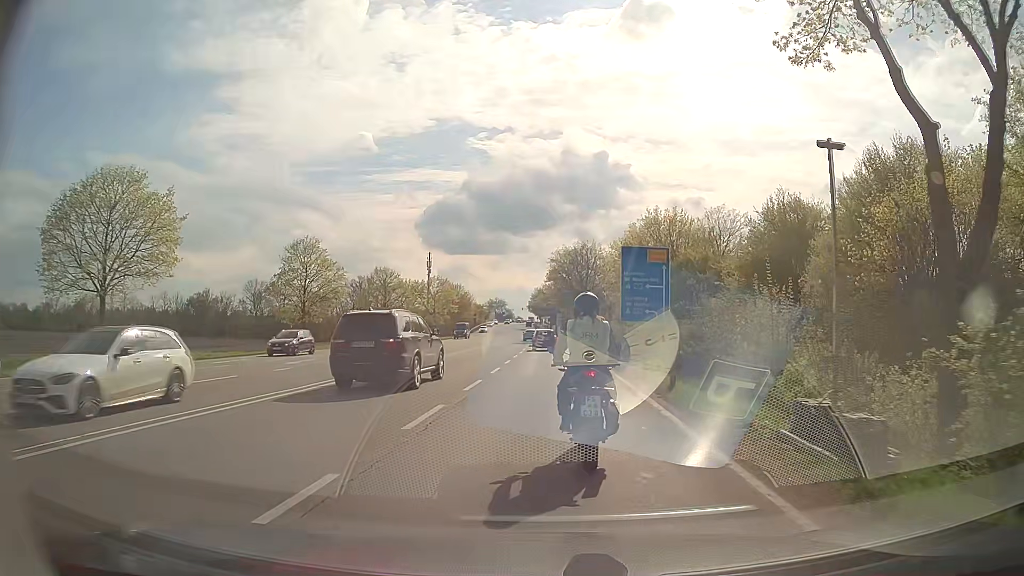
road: secondary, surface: asphalt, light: Day
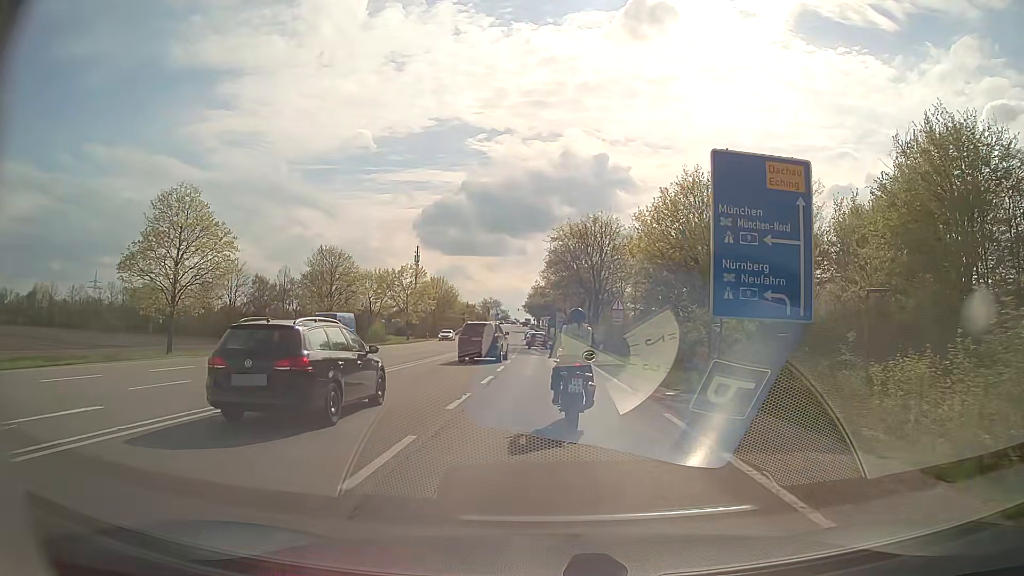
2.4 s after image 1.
(0.0, +21.6) m; +1°
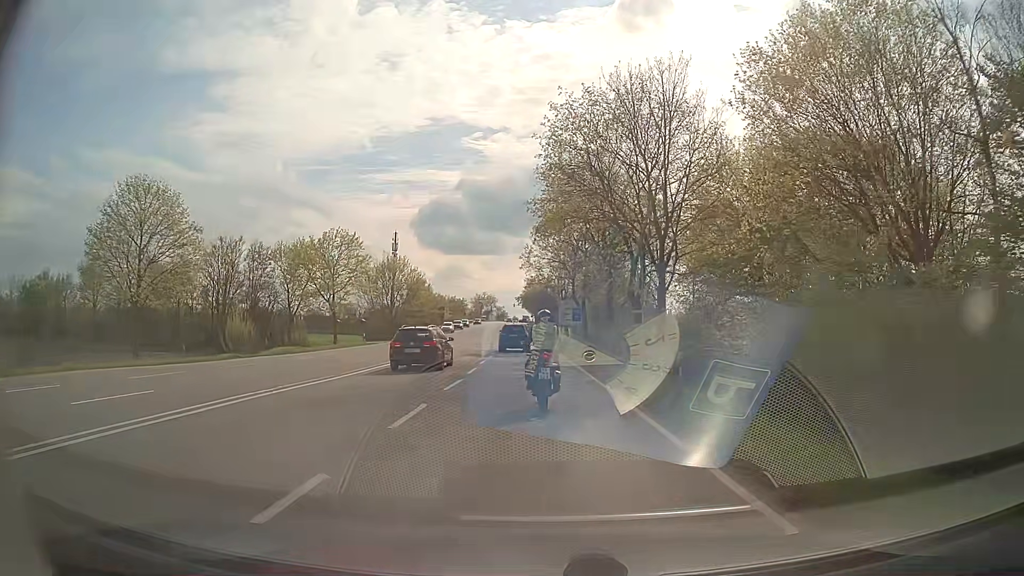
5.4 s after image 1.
(-0.1, +33.0) m; 0°
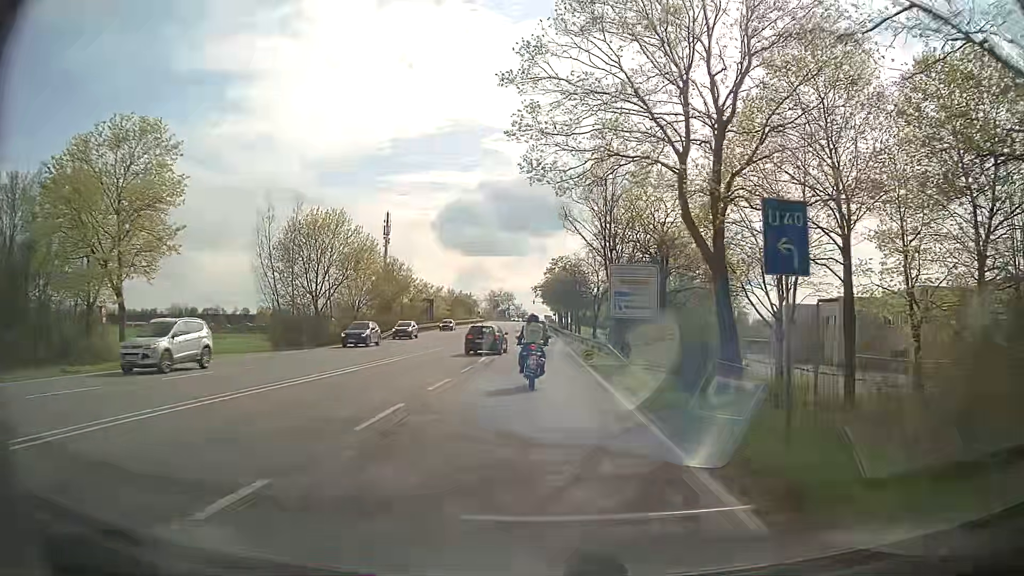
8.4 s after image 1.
(-0.5, +36.8) m; -2°
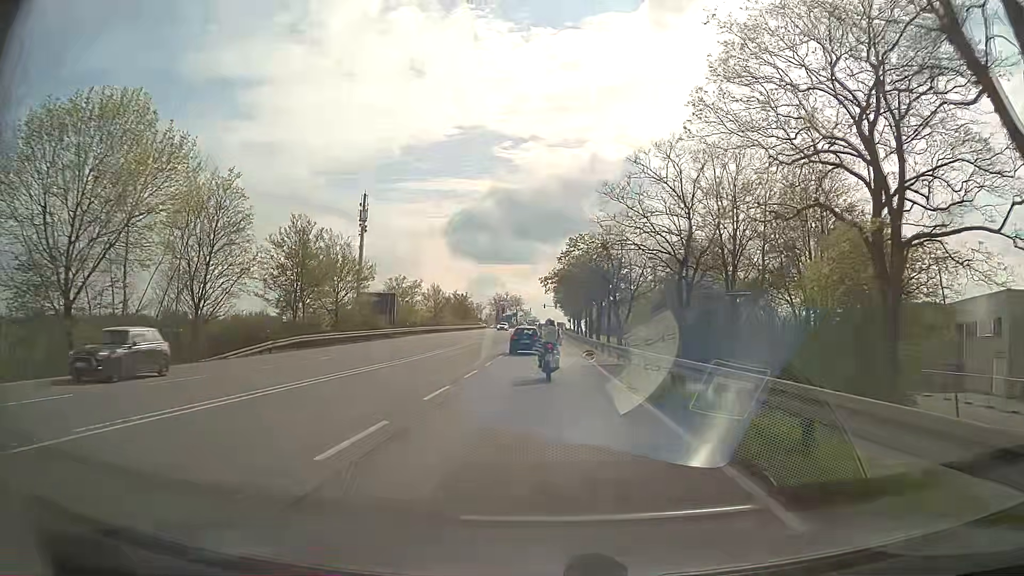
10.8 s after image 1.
(0.0, +32.0) m; 0°
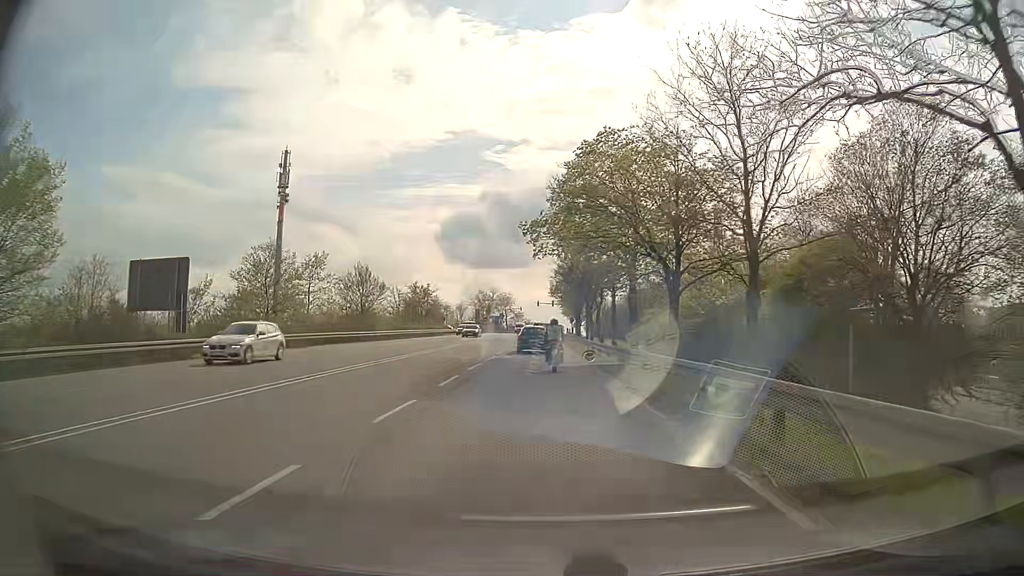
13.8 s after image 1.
(0.0, +39.5) m; 0°
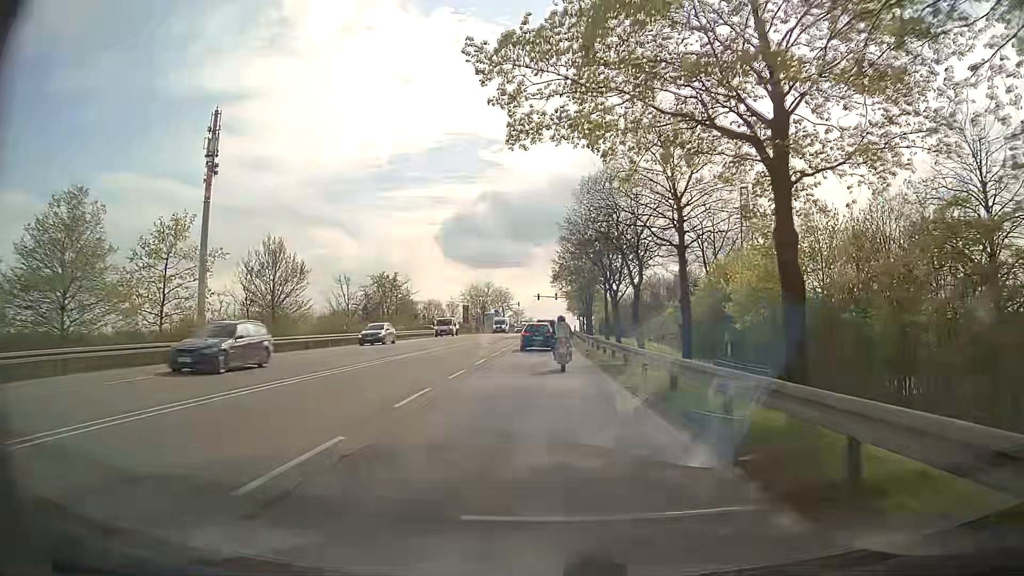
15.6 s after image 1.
(0.0, +22.3) m; 0°
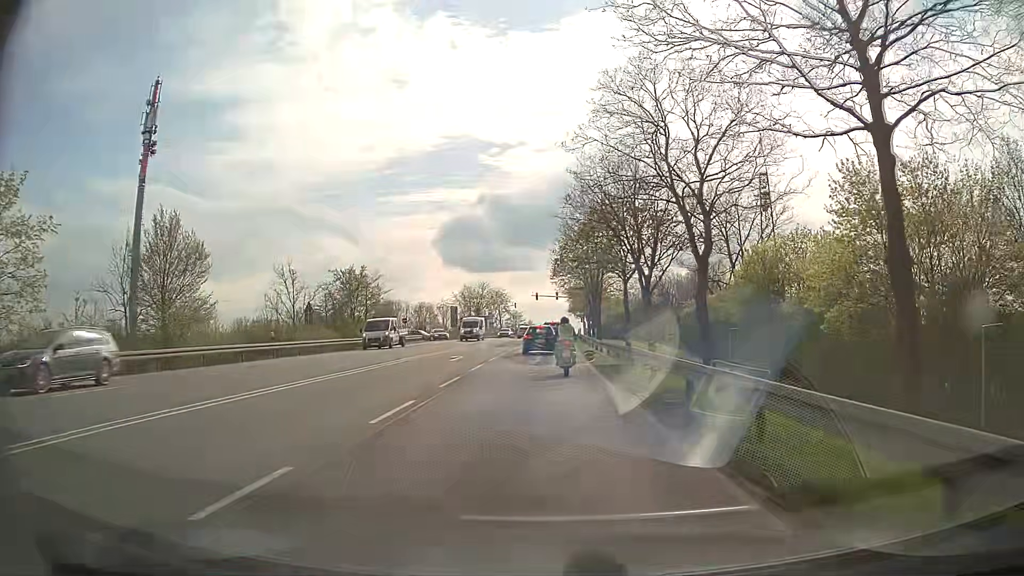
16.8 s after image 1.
(0.0, +13.6) m; 0°
